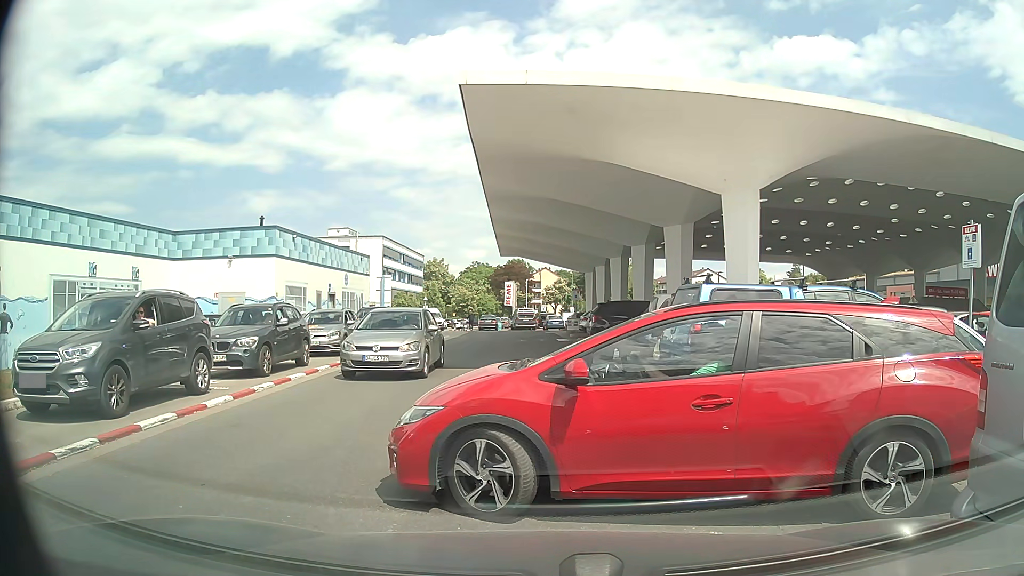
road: service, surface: paving_stones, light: Day
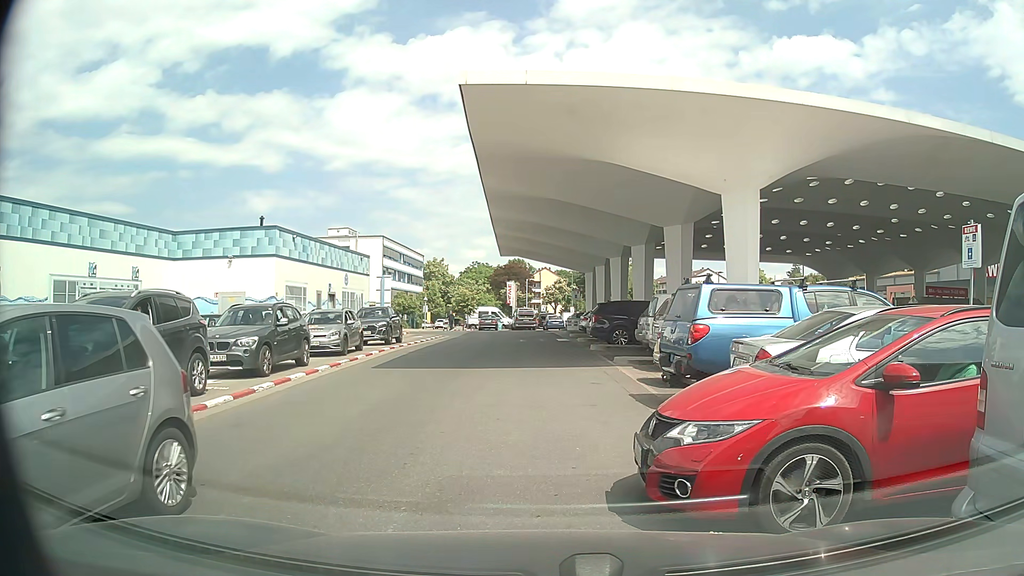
(0.0, 0.0) m; 0°
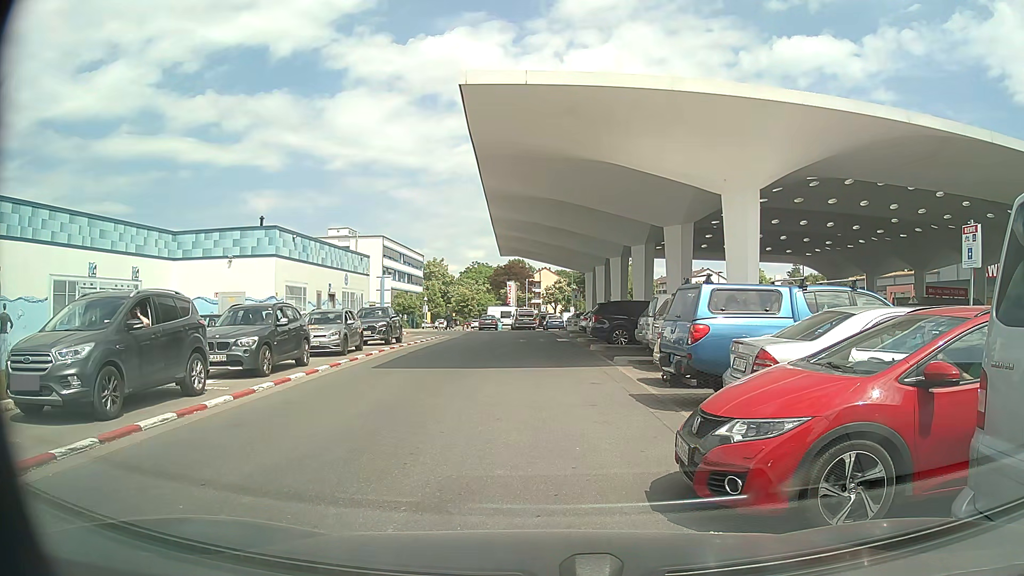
(0.0, 0.0) m; 0°
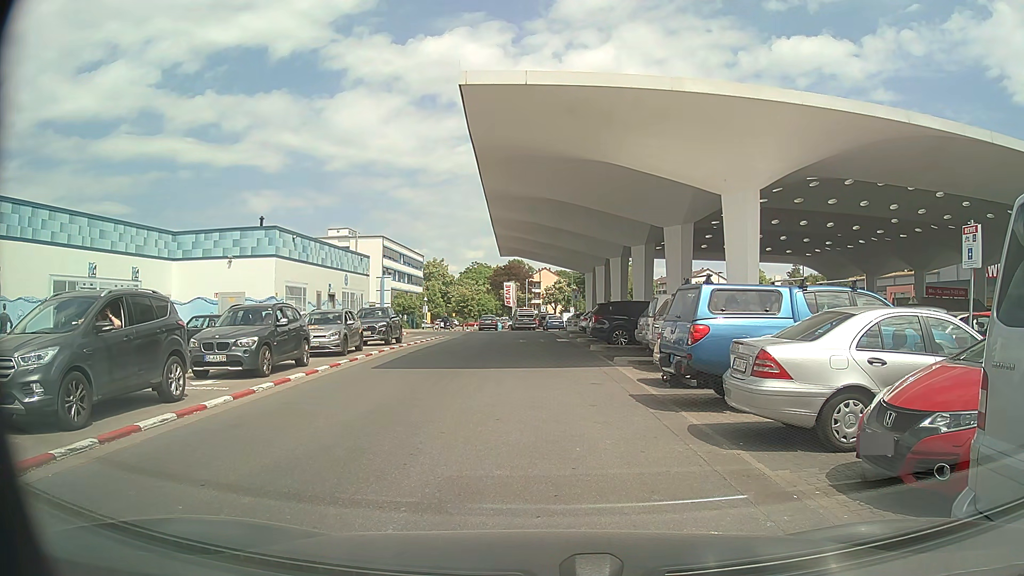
(0.0, 0.0) m; 0°
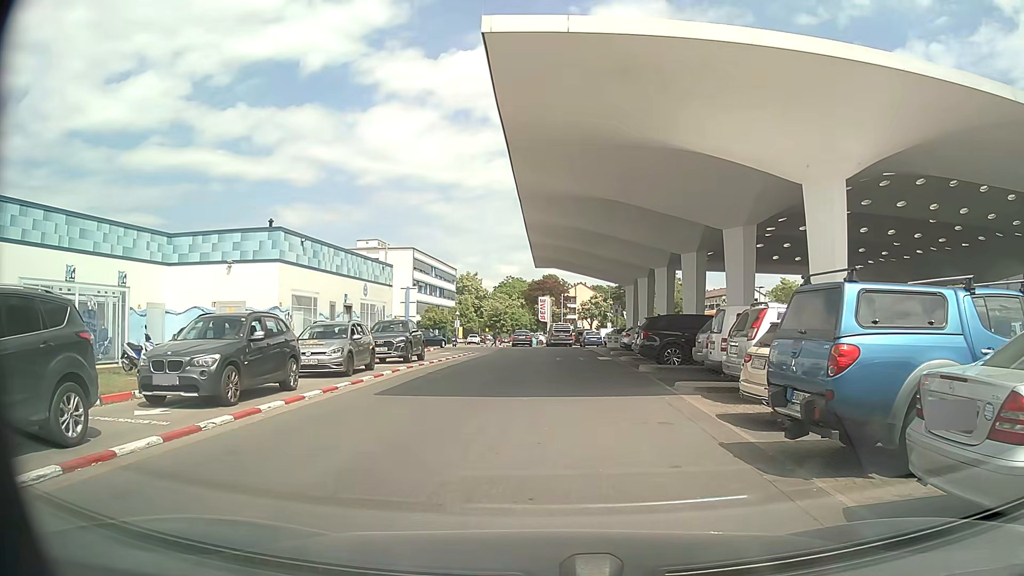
(-0.1, +3.5) m; -1°
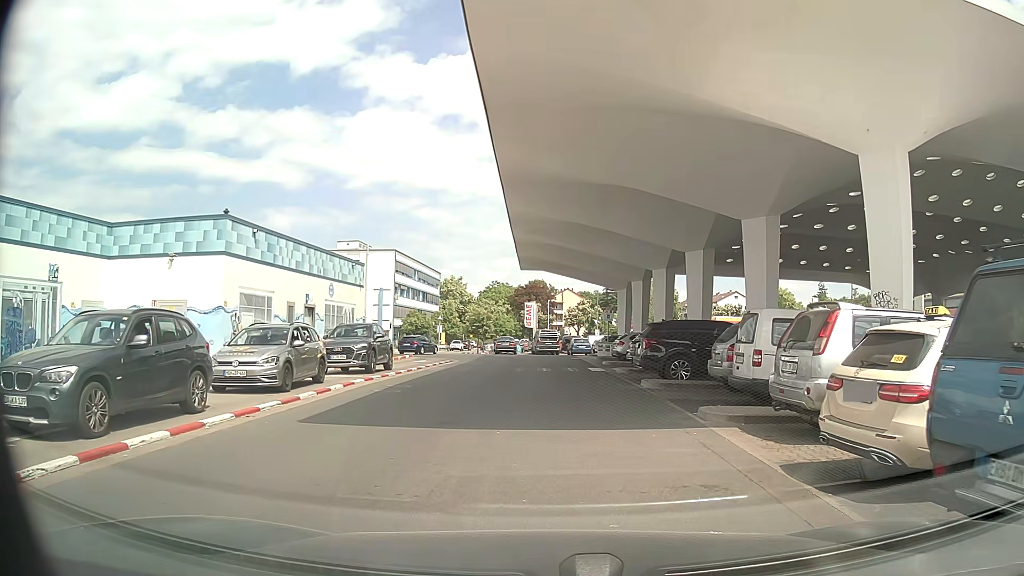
(-0.1, +3.5) m; 0°
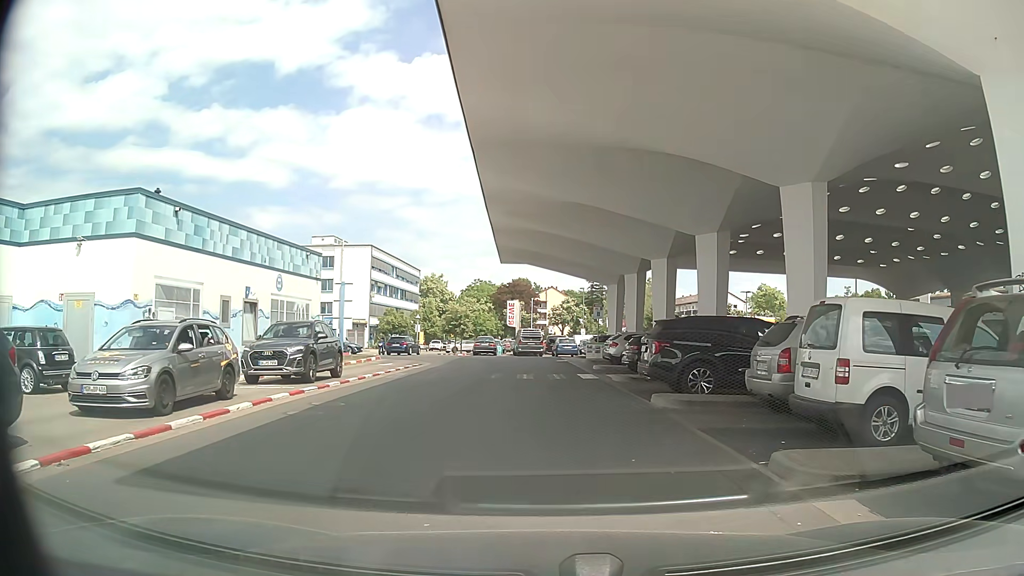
(+0.1, +4.4) m; 0°
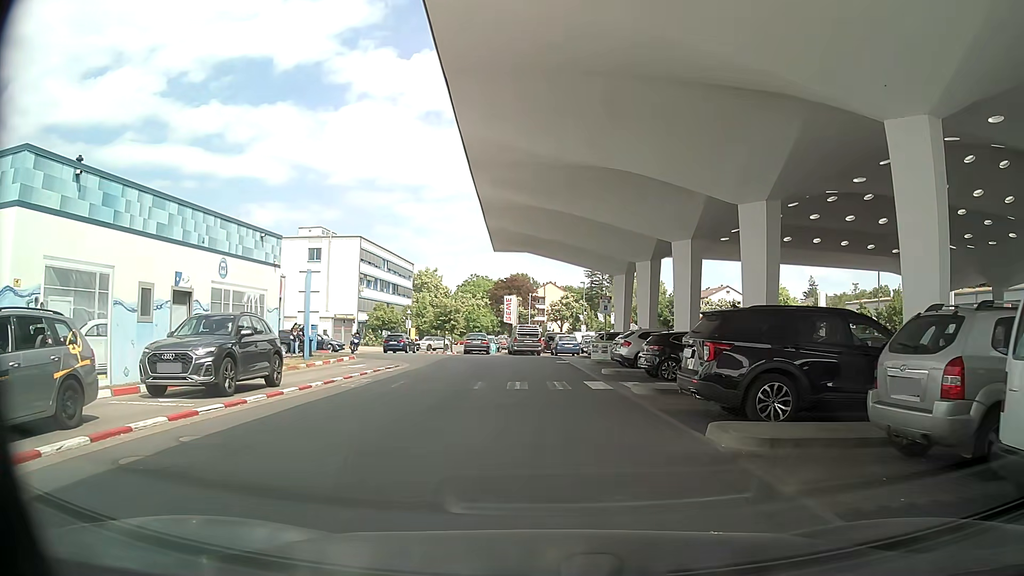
(+0.2, +4.8) m; +3°
